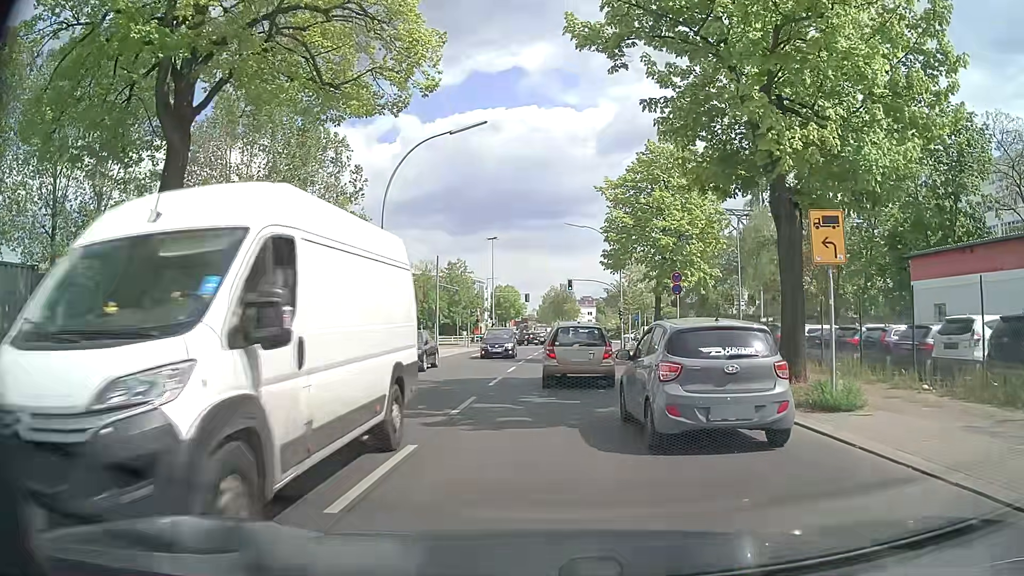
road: tertiary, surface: asphalt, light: Day
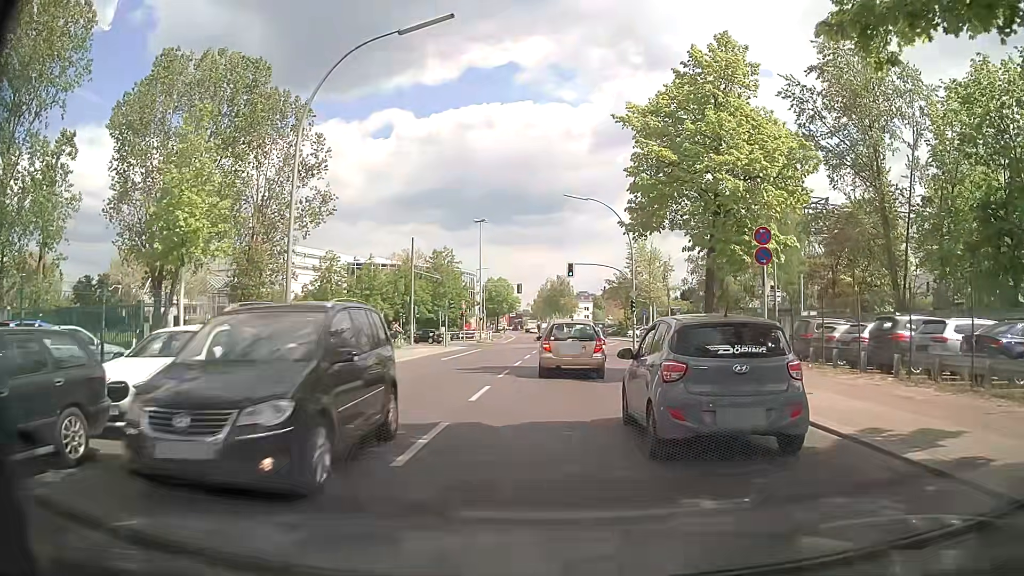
(0.0, +10.6) m; 0°
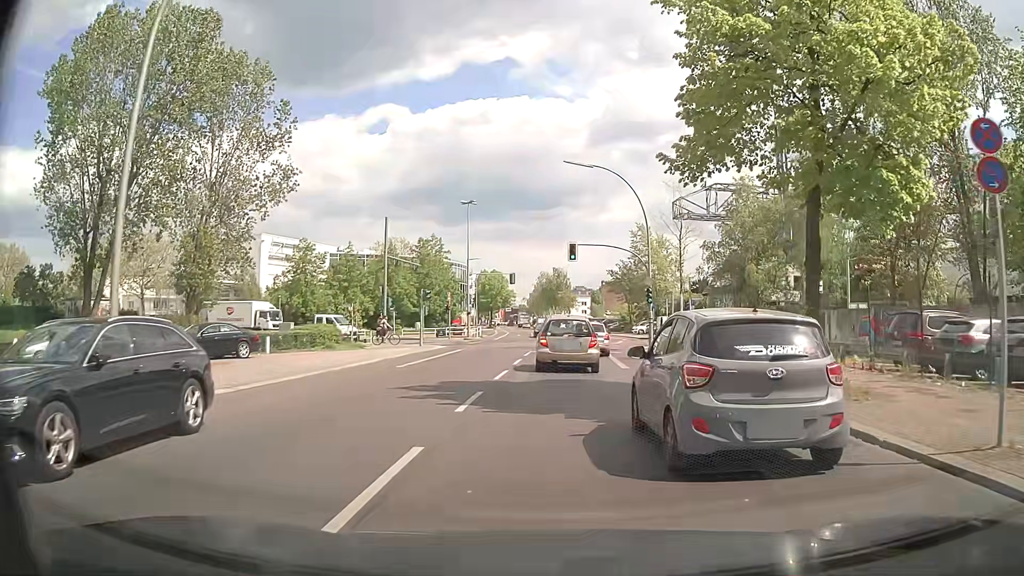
(+0.1, +8.4) m; 0°
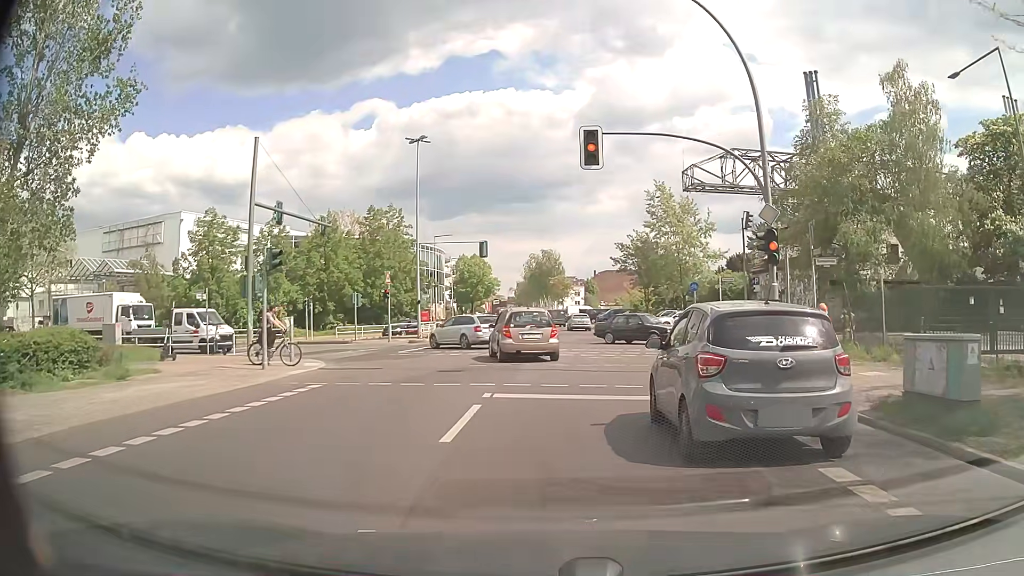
(+0.2, +20.9) m; +1°
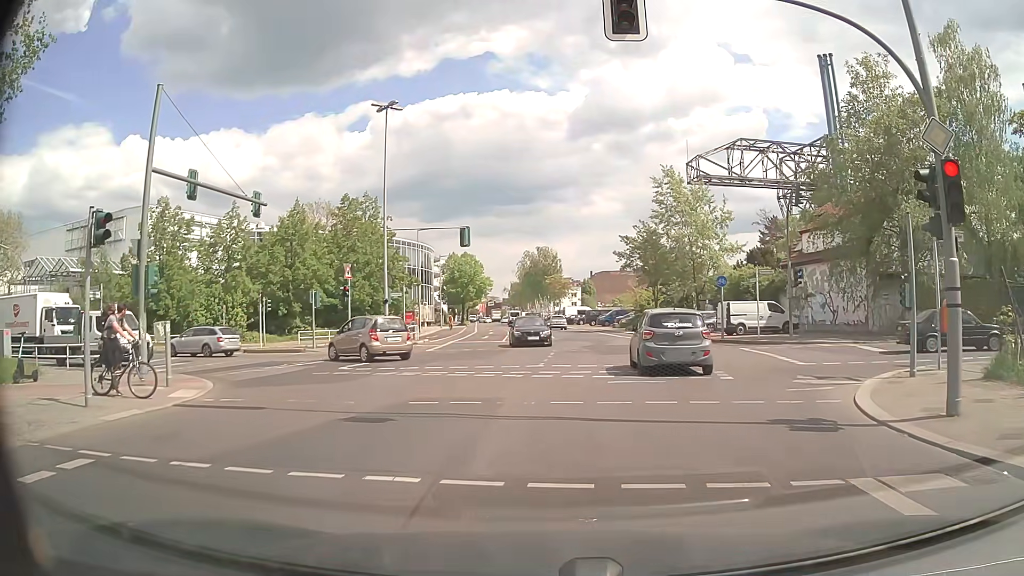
(0.0, +7.3) m; 0°
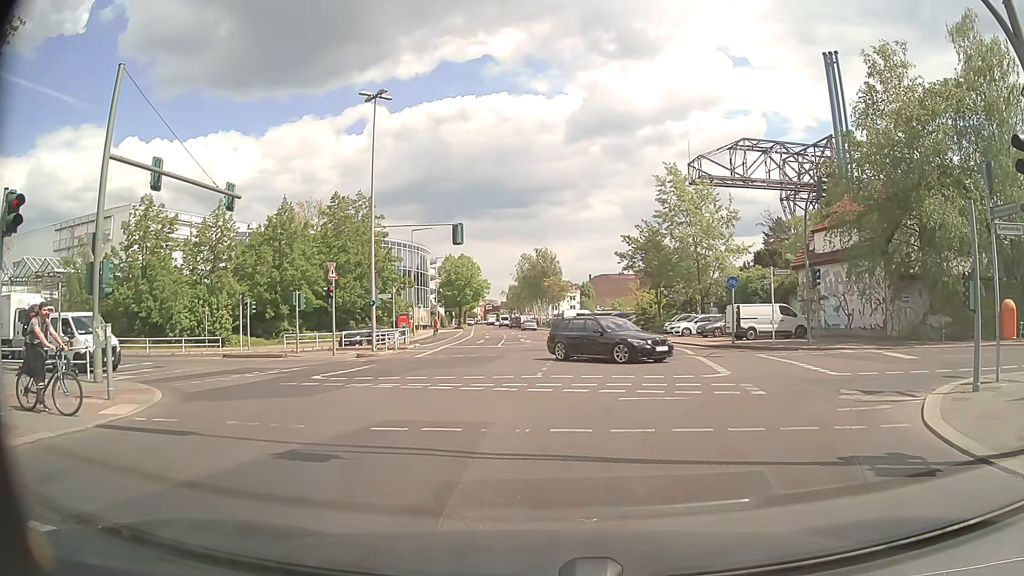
(0.0, +2.1) m; 0°
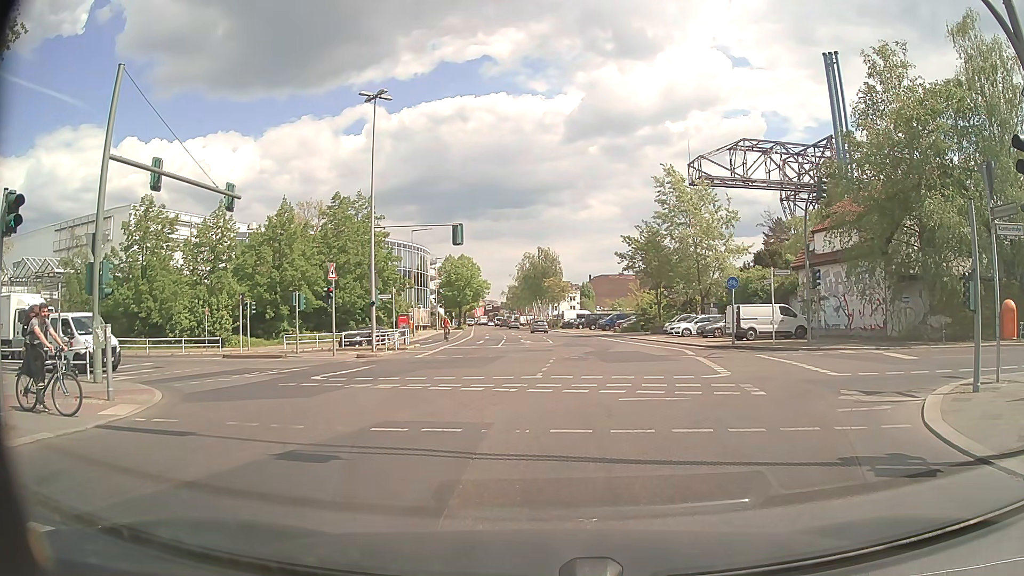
(0.0, +0.1) m; 0°
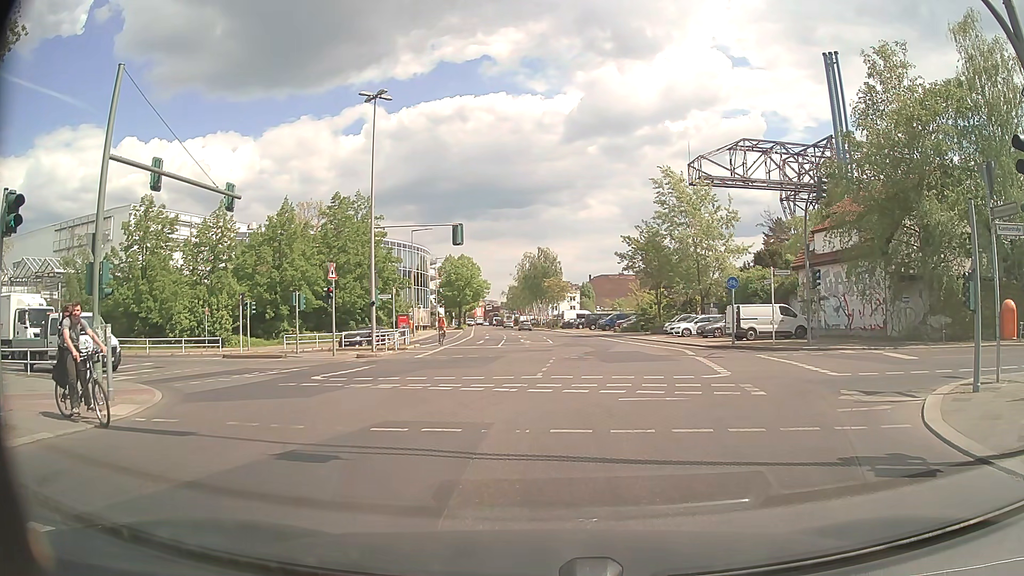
(0.0, 0.0) m; 0°
(0, +10) (0, +20) (-8, +26) (-17, +30) (-27, +32) (-37, +34) (-46, +37) (-56, +39) (-66, +41) (-75, +43) m
